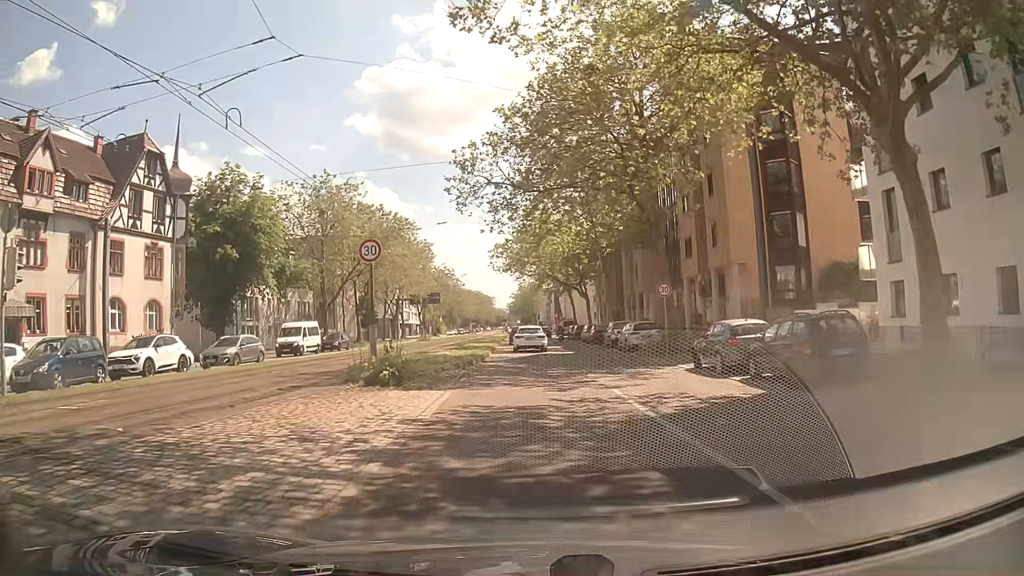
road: primary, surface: asphalt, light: Day
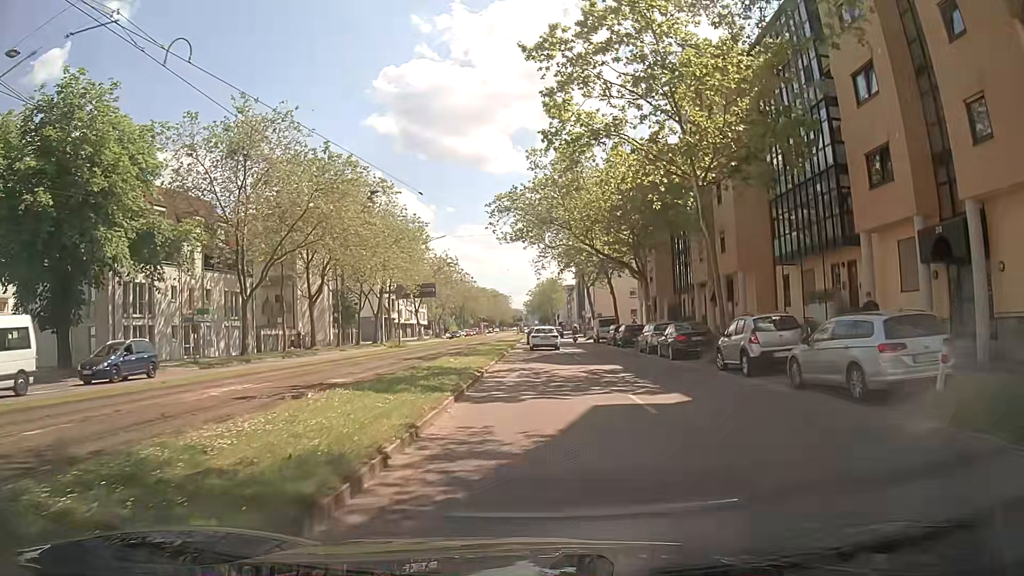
(-0.3, +22.9) m; -2°
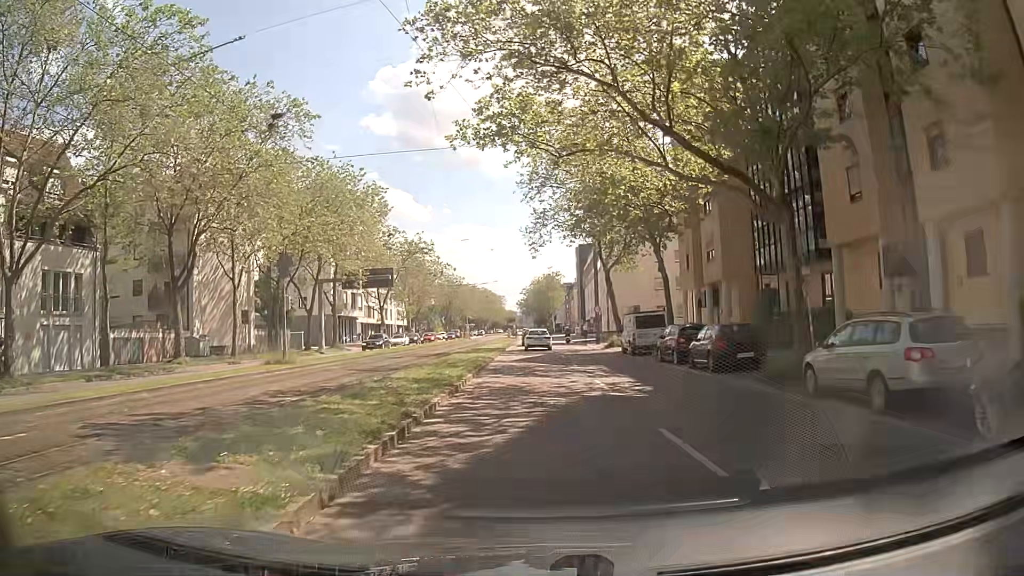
(+0.5, +22.4) m; +2°
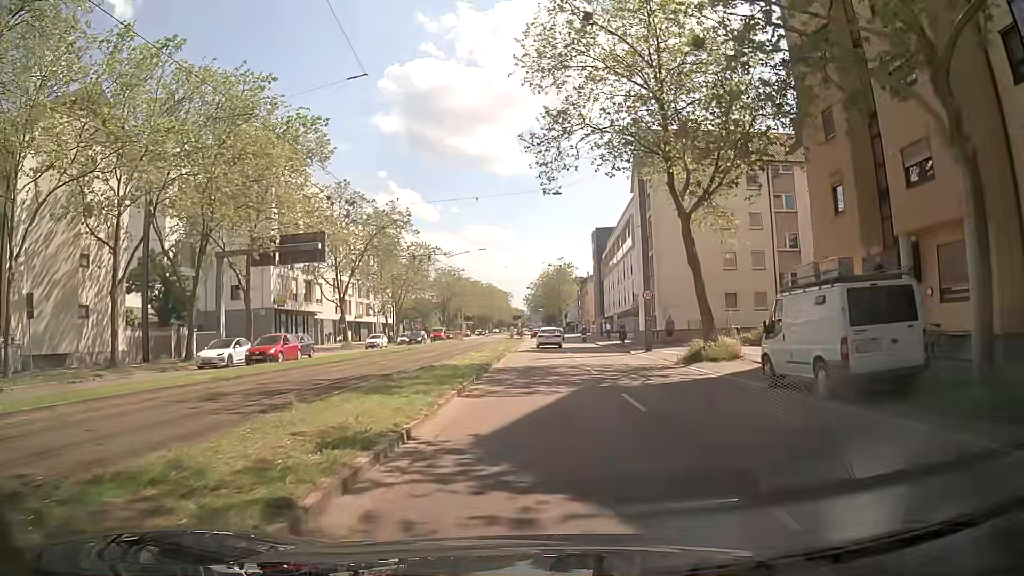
(-0.3, +22.2) m; -1°
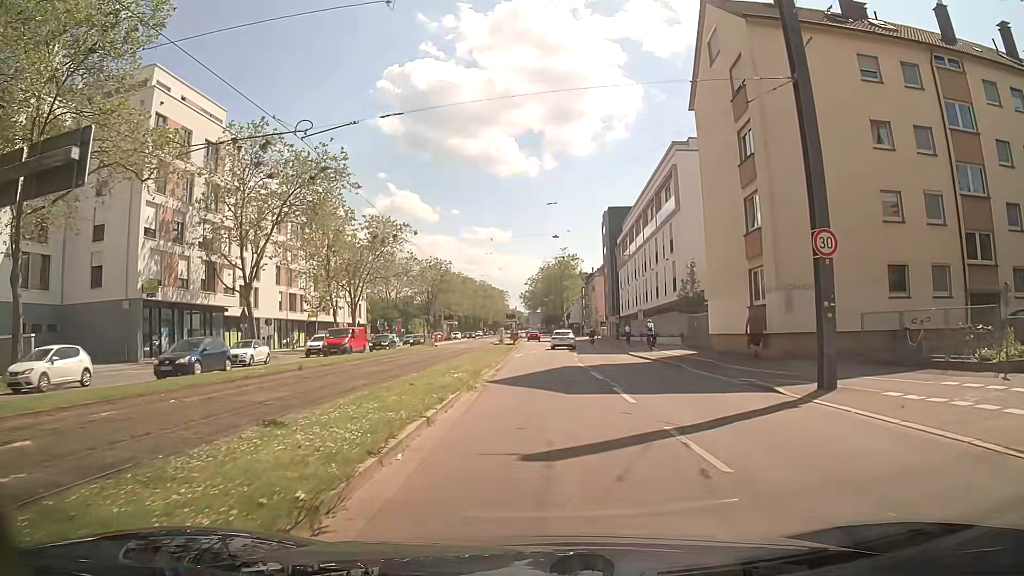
(-0.1, +22.7) m; 0°
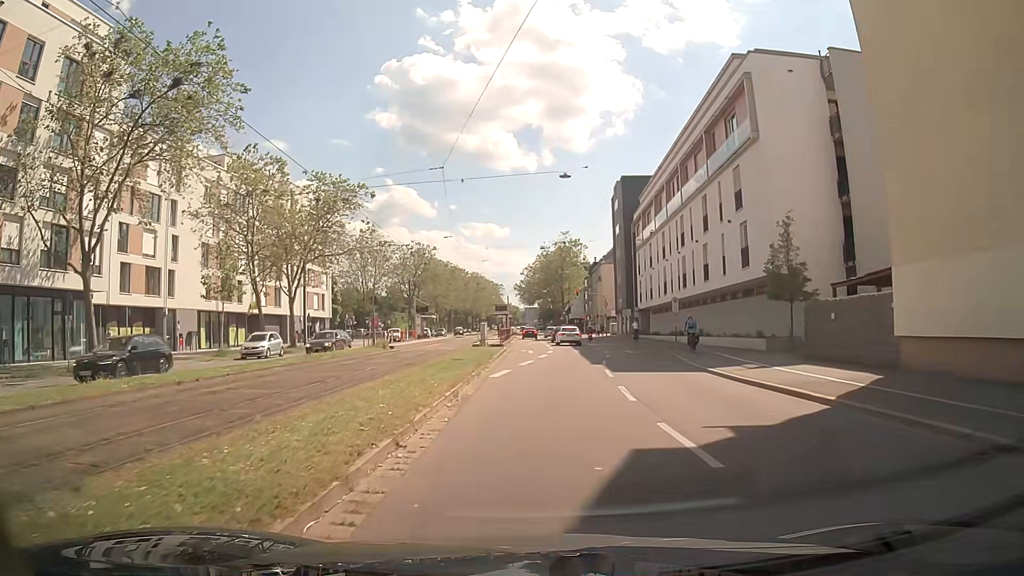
(0.0, +18.2) m; 0°
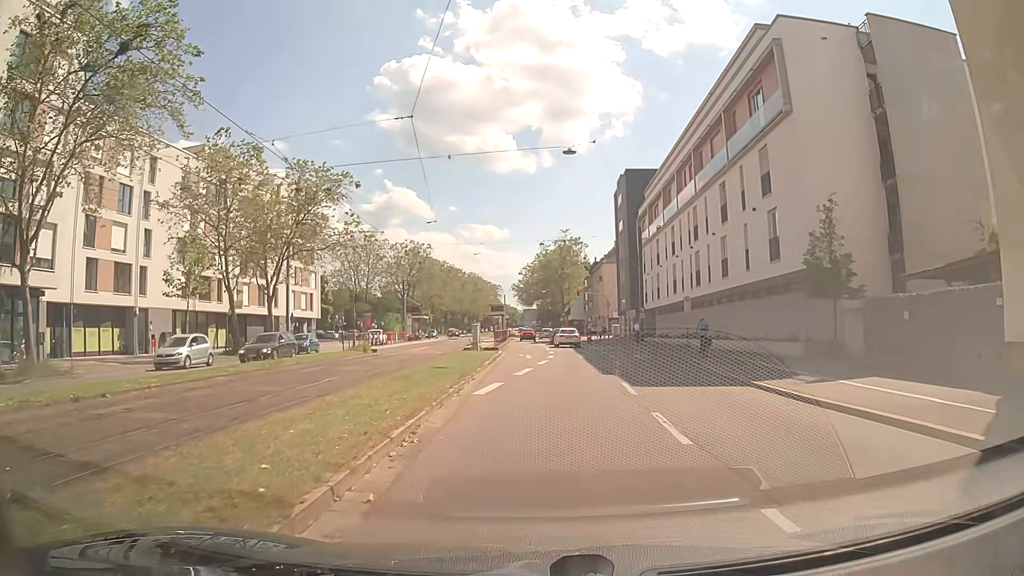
(0.0, +4.5) m; 0°
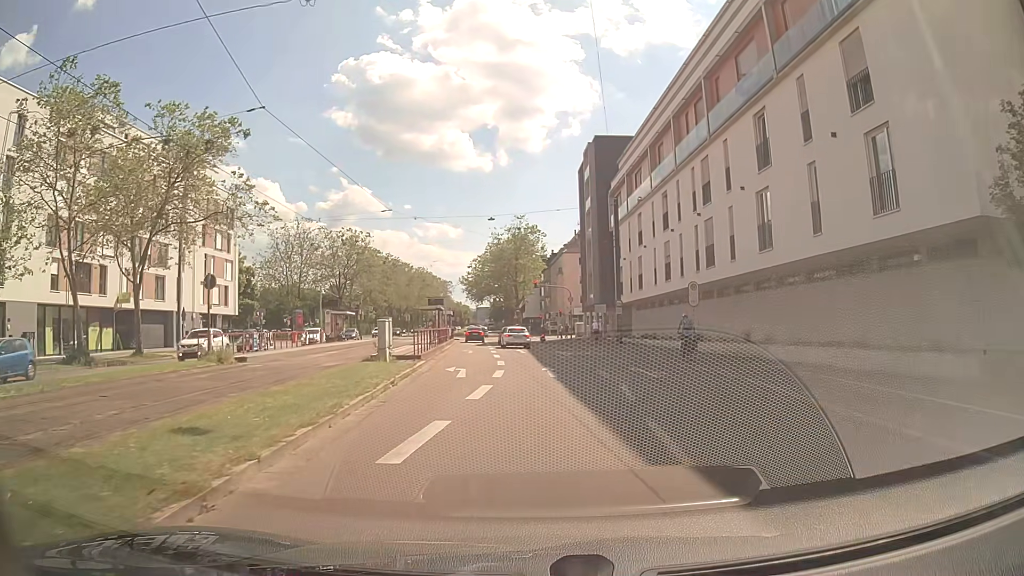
(+0.4, +13.3) m; +4°
